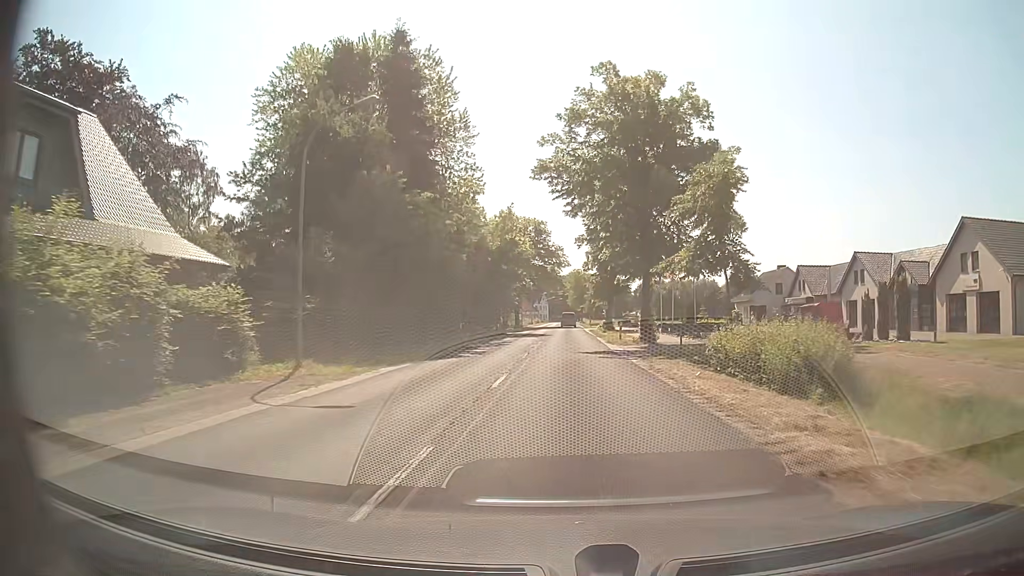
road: secondary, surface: asphalt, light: Day
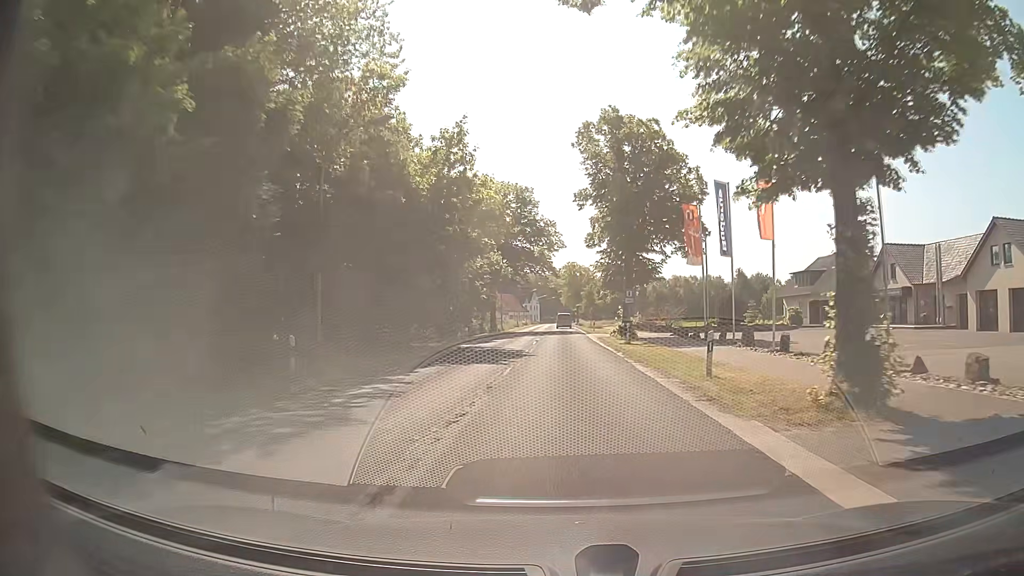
(+0.2, +24.3) m; 0°
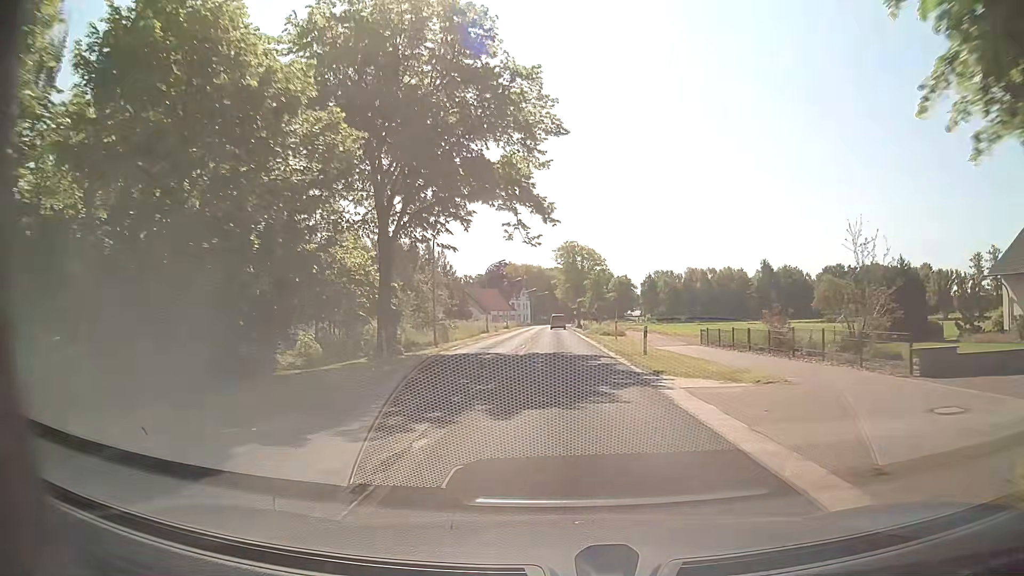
(+0.5, +40.3) m; 0°
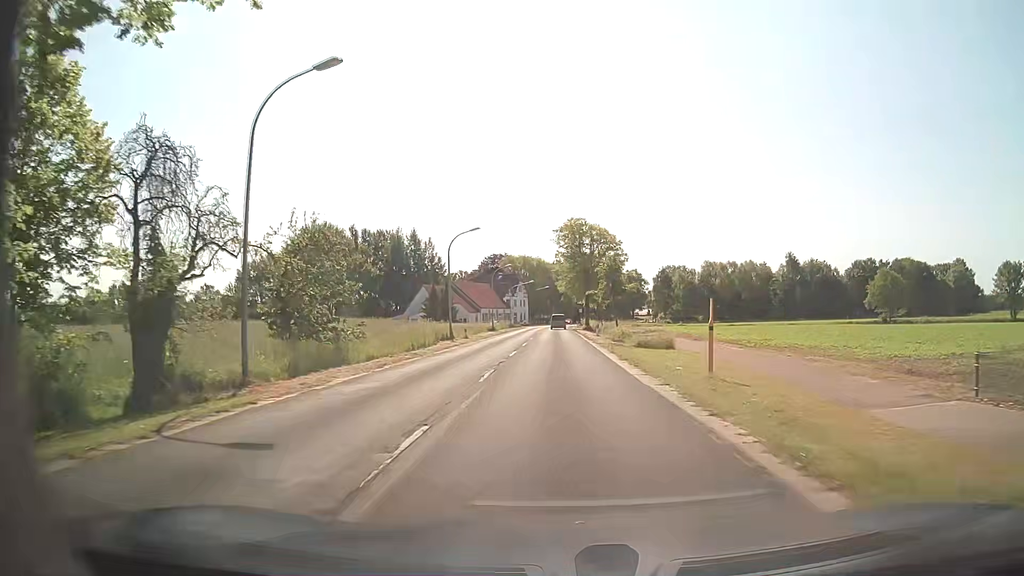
(+0.2, +24.2) m; 0°
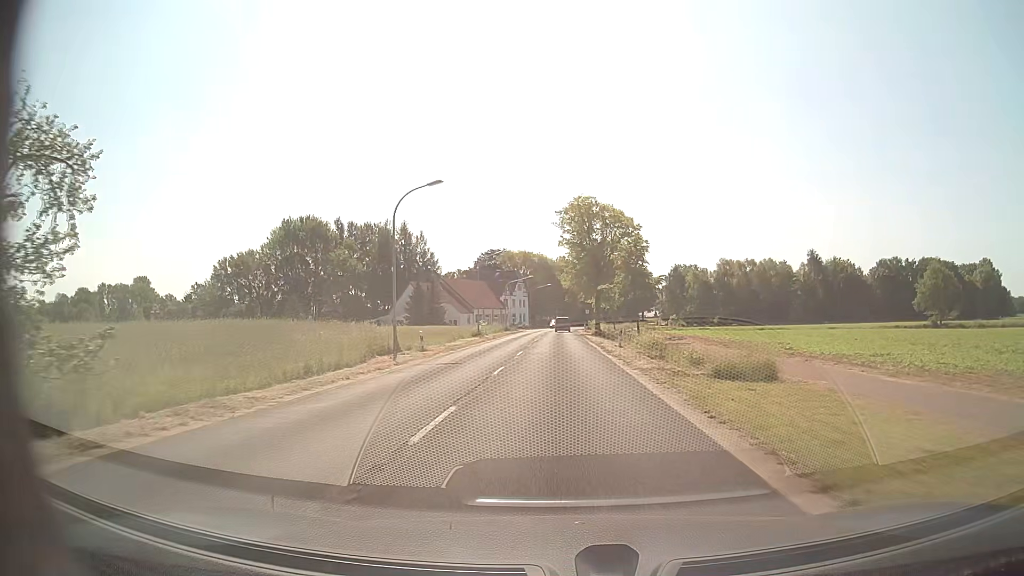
(0.0, +16.2) m; 0°
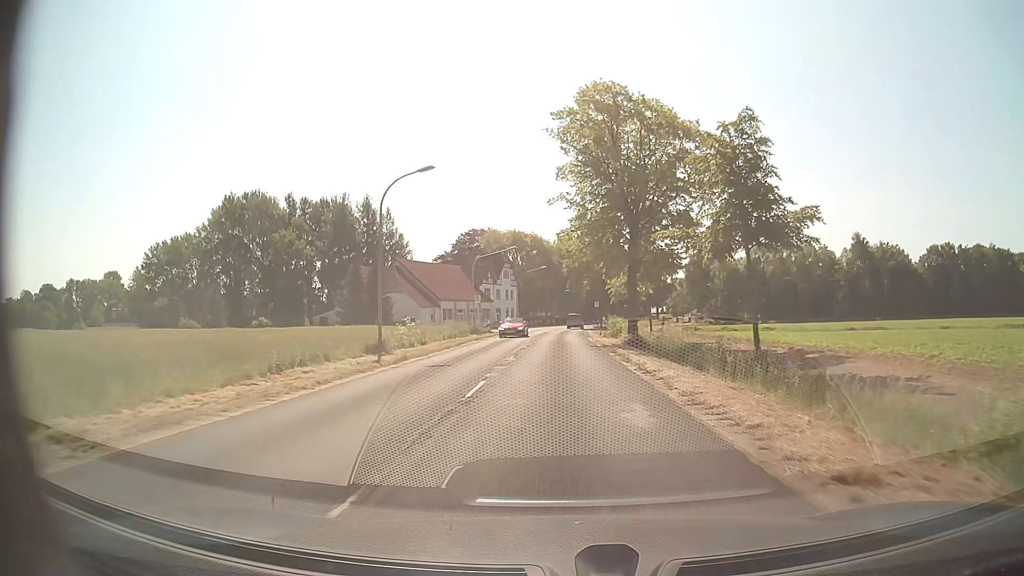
(-0.1, +32.4) m; 0°
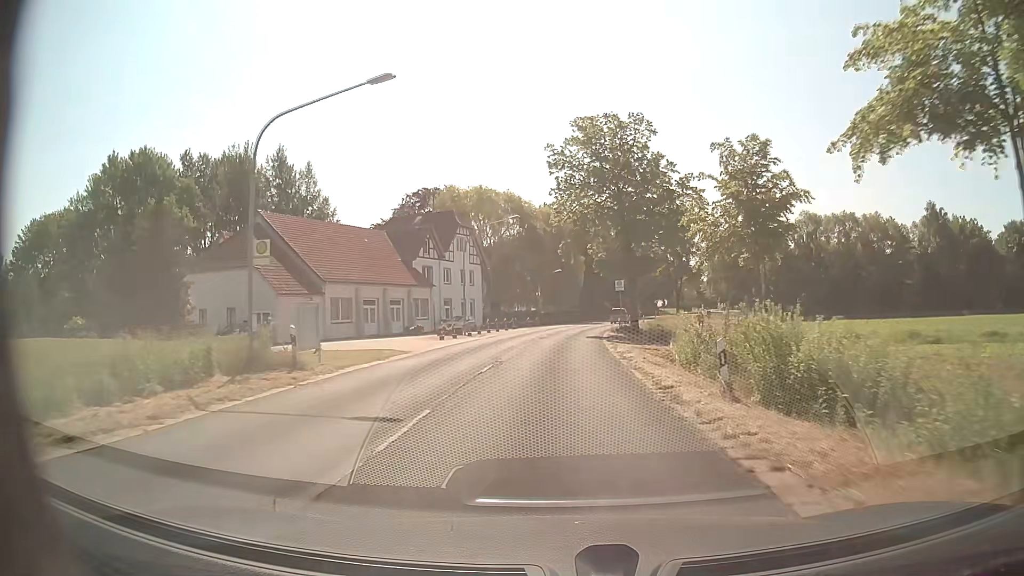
(+0.4, +40.7) m; +1°
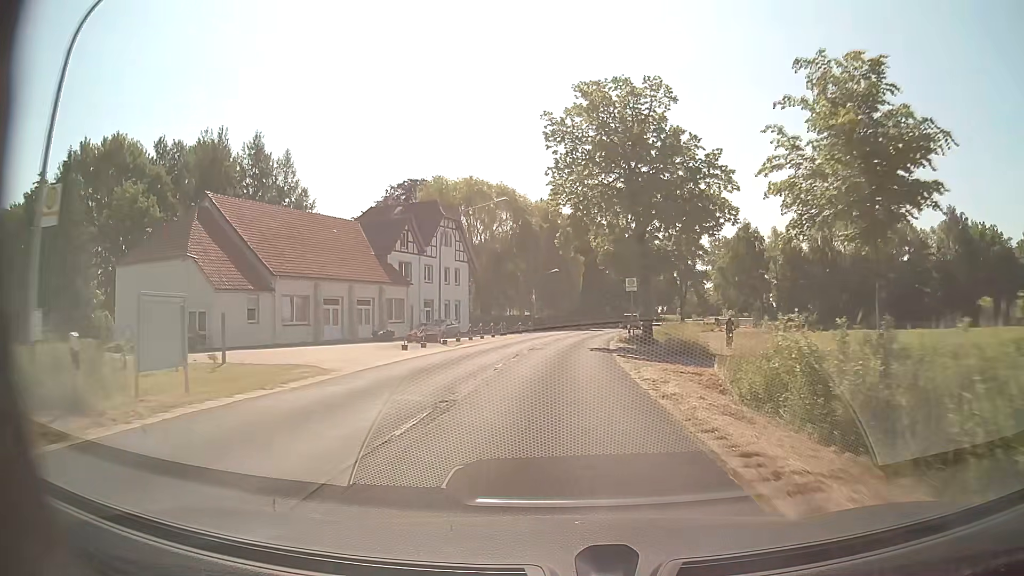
(0.0, +8.1) m; +1°
(0, +10) (0, +20) (0, +30) (+1, +40) (+2, +50) (+3, +60) (+5, +70) (+7, +79) (+10, +89) (+12, +99) m
